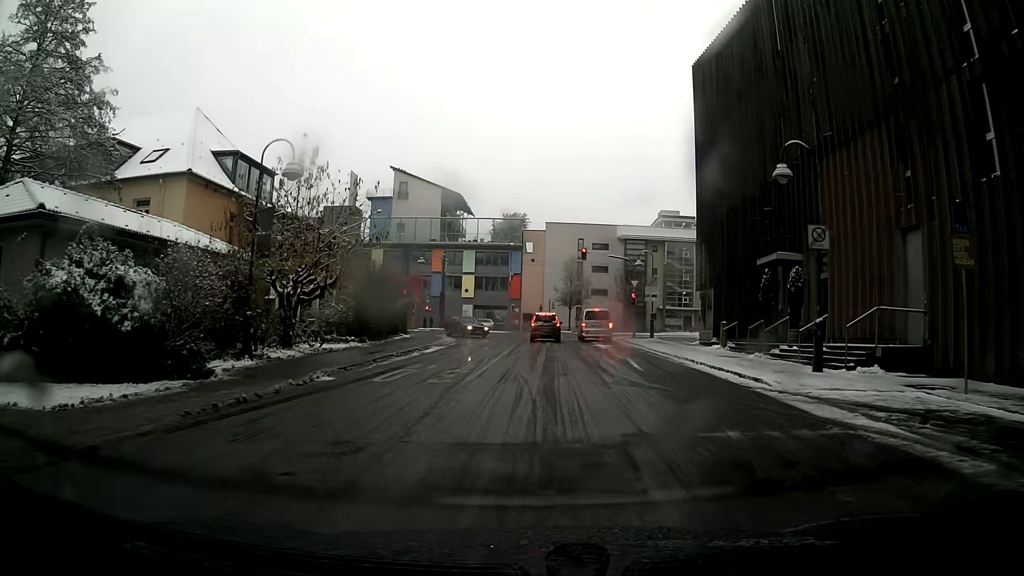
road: residential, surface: asphalt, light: Day
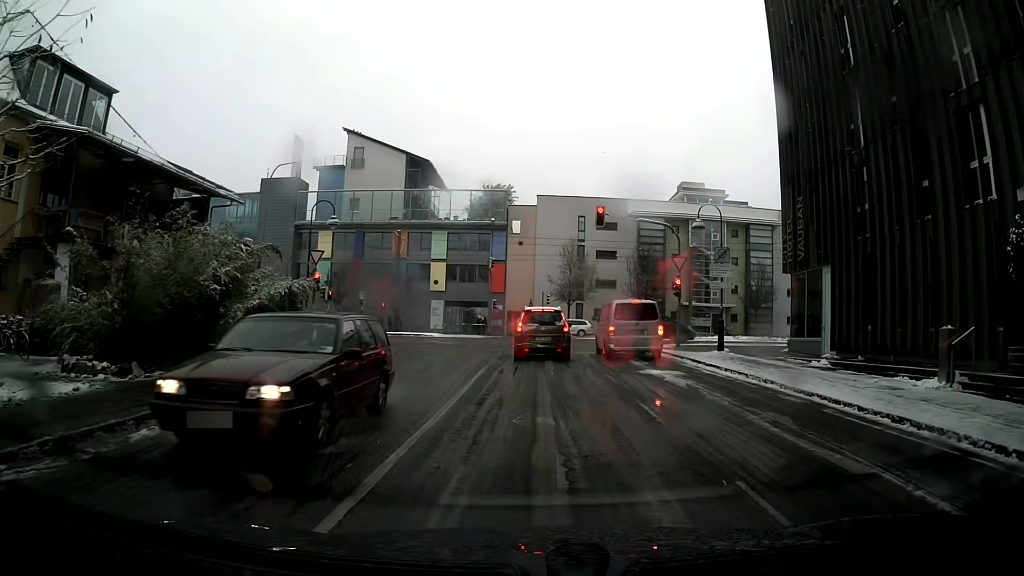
(0.0, +17.8) m; +1°
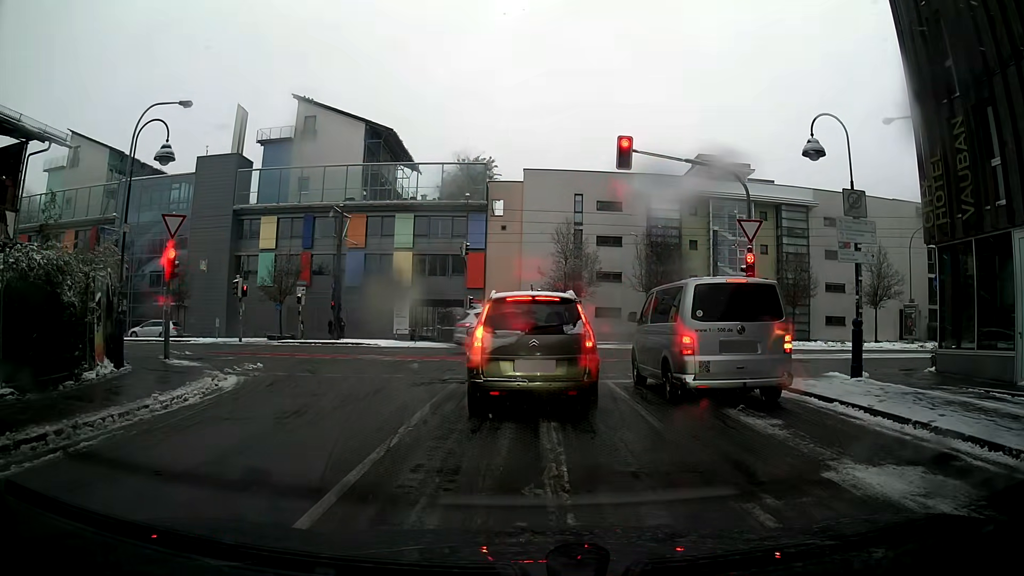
(+0.1, +11.9) m; +1°
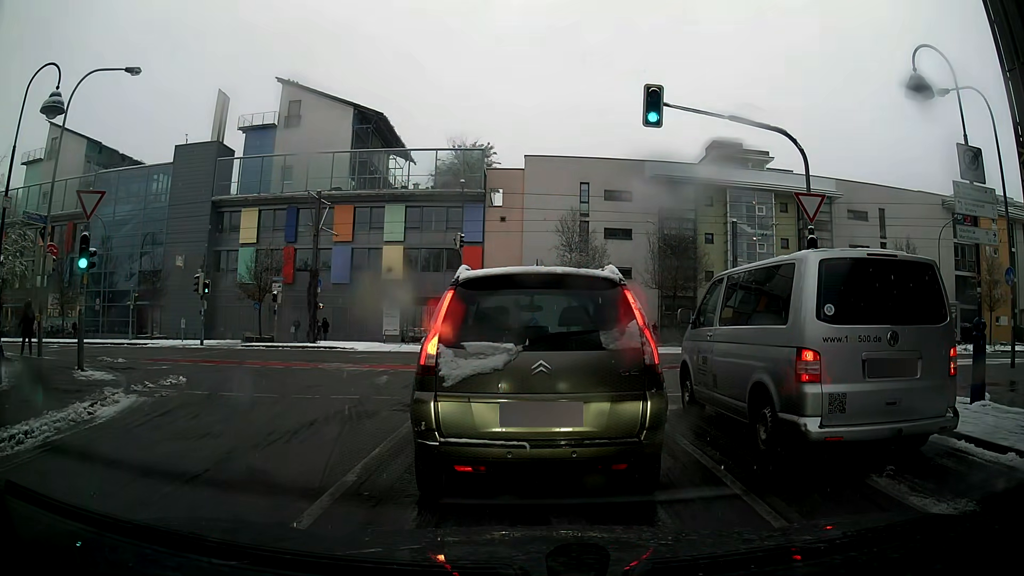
(0.0, +4.1) m; +1°
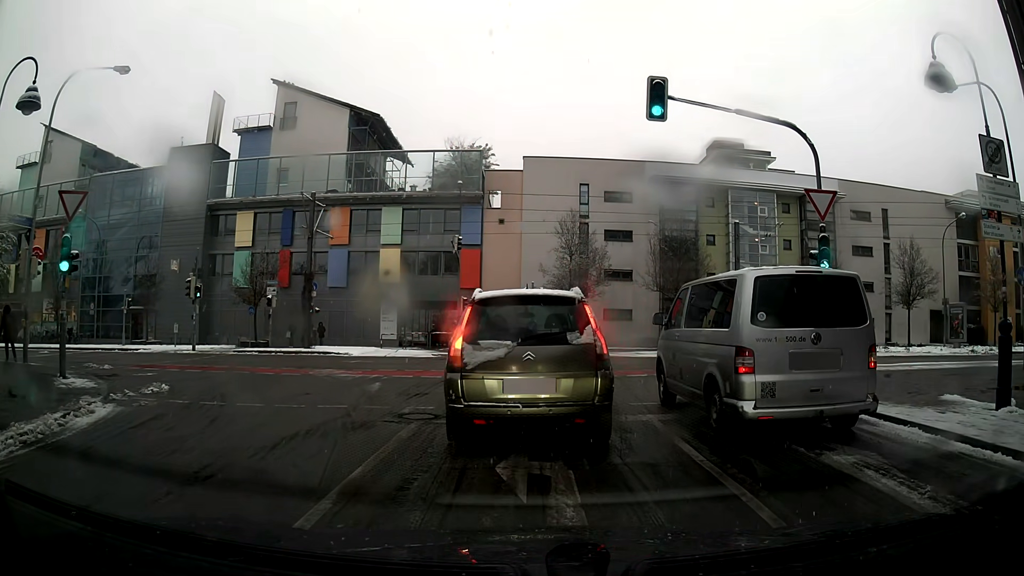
(0.0, +0.9) m; 0°
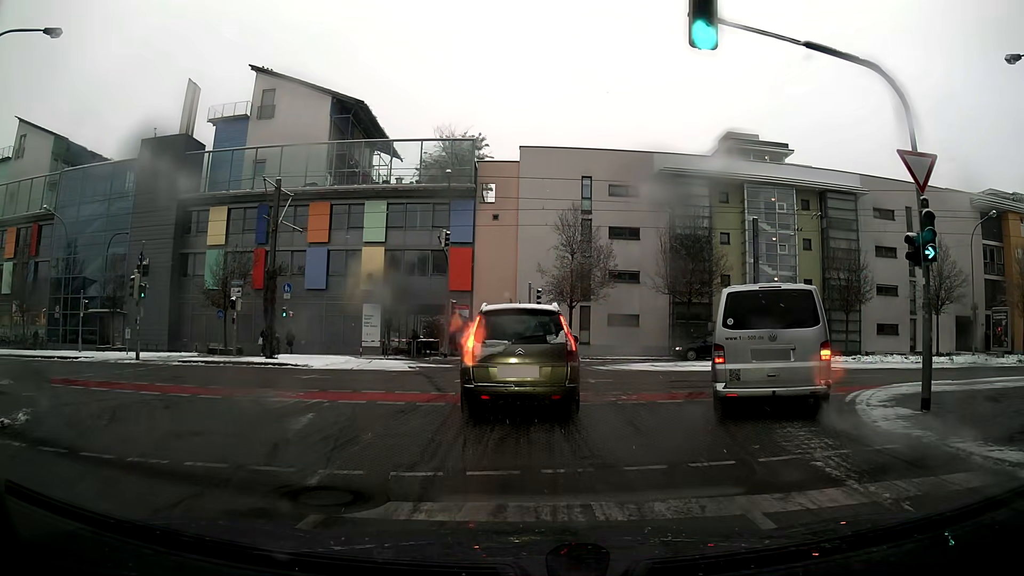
(-0.1, +4.7) m; -1°
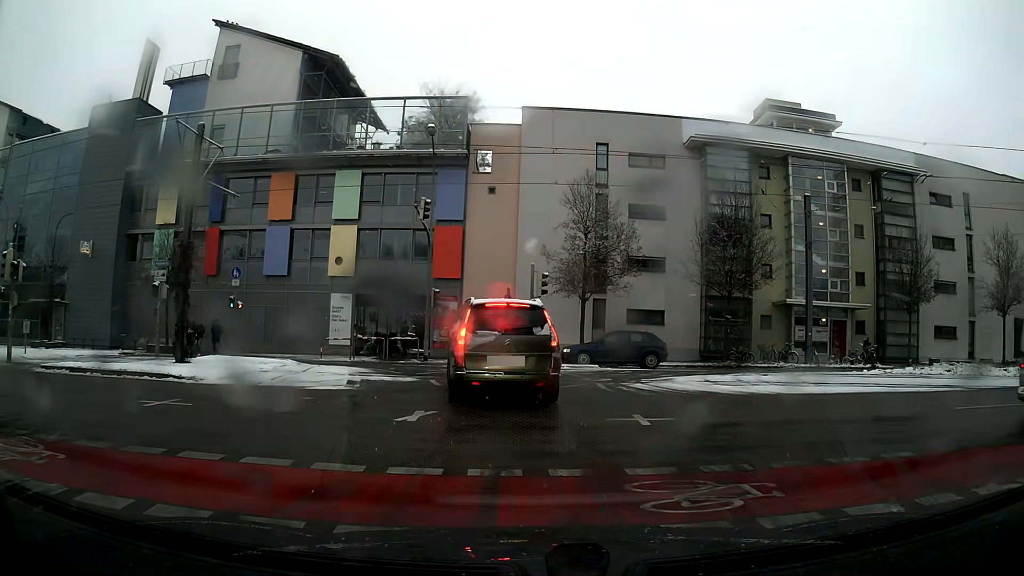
(0.0, +7.7) m; 0°
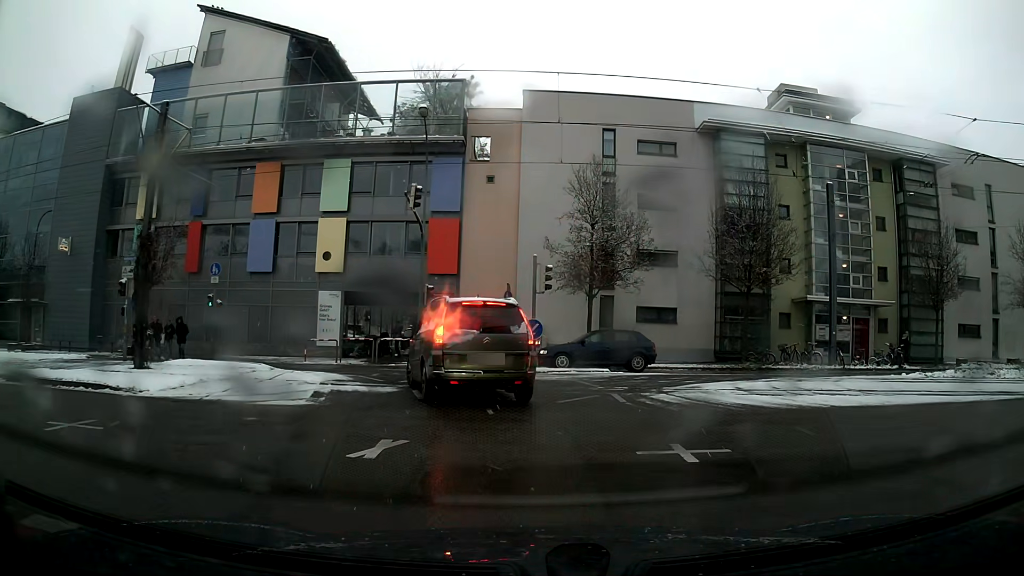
(0.0, +2.5) m; 0°
(0, +10) (-4, +19) (-13, +23) (-23, +23) (-33, +23) (-43, +22) (-53, +22) (-63, +22) (-73, +22) (-83, +22) m
